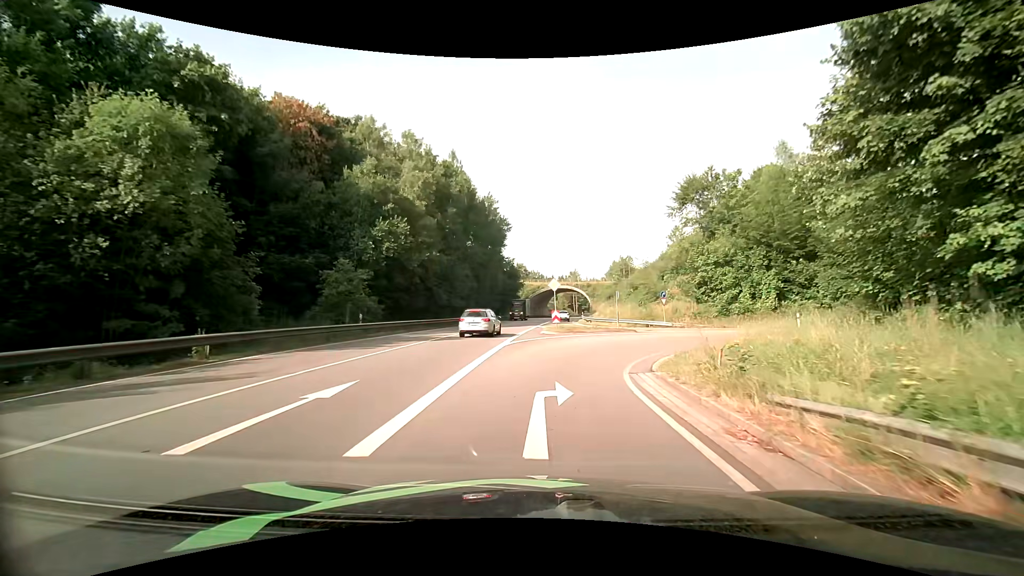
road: primary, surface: asphalt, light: Day
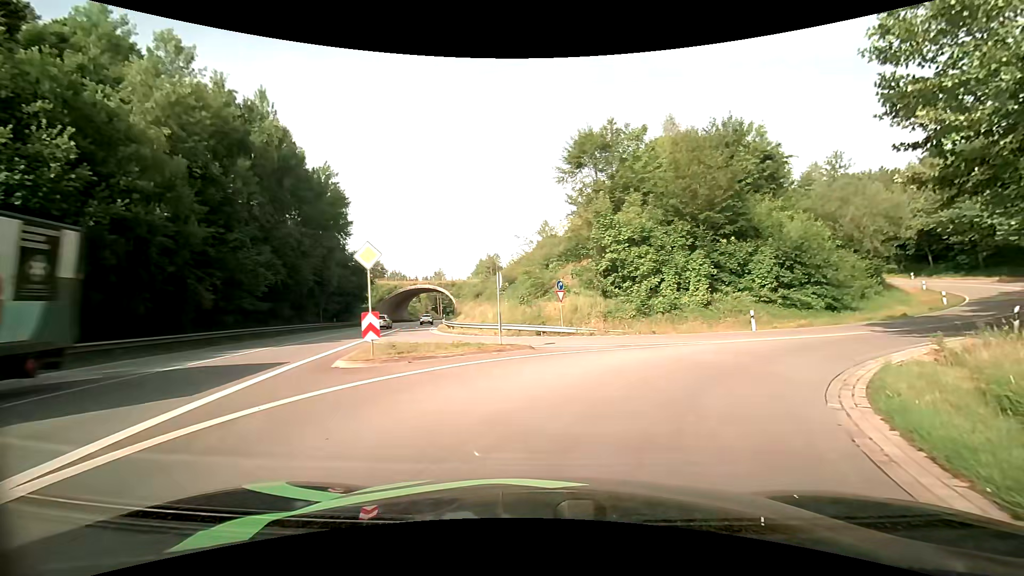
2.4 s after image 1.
(+1.3, +16.4) m; +15°
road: primary_link
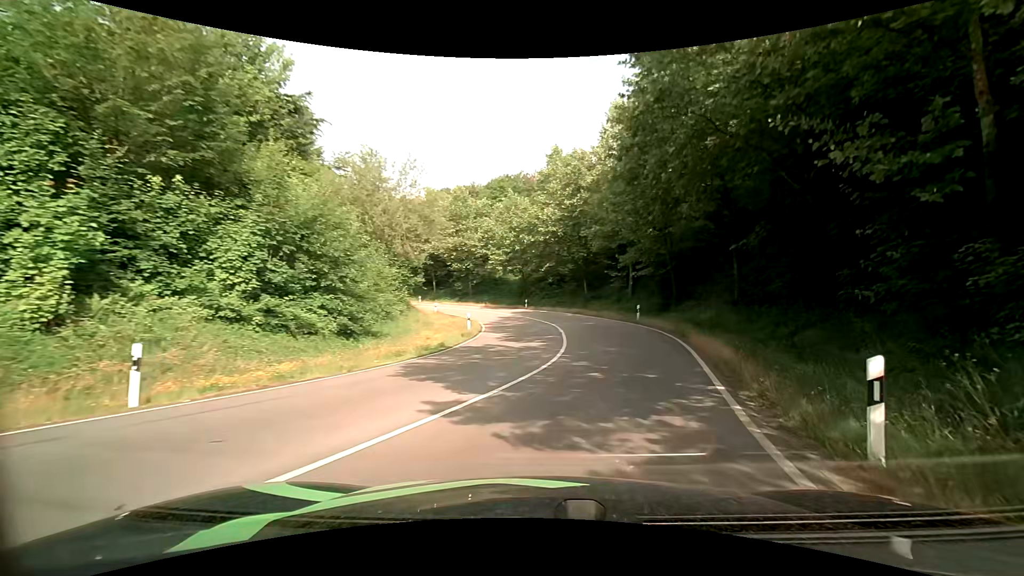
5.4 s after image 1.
(+7.5, +17.2) m; +49°
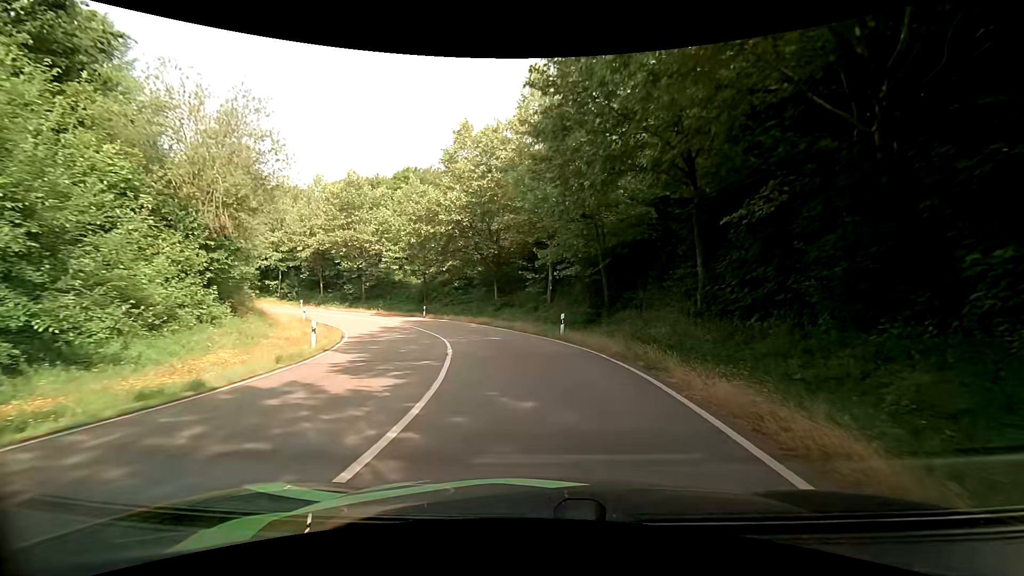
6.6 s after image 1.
(+1.1, +9.3) m; +10°
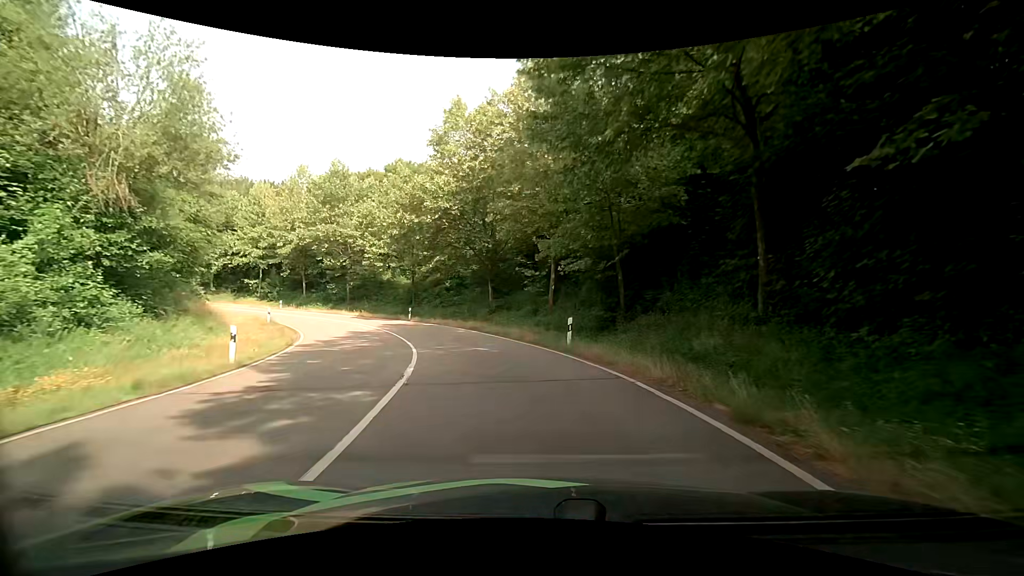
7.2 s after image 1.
(0.0, +5.2) m; +1°
